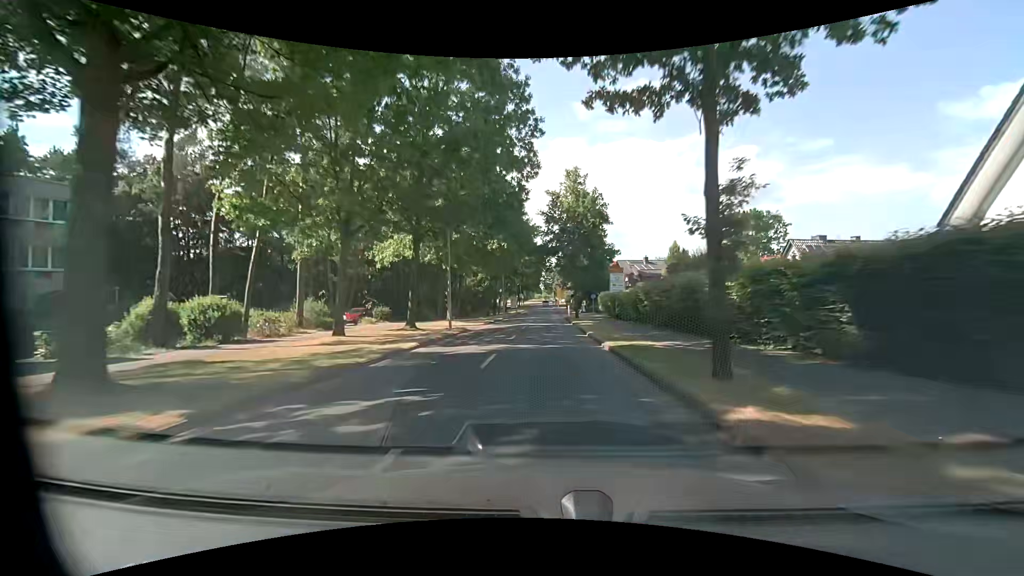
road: tertiary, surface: asphalt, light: Day
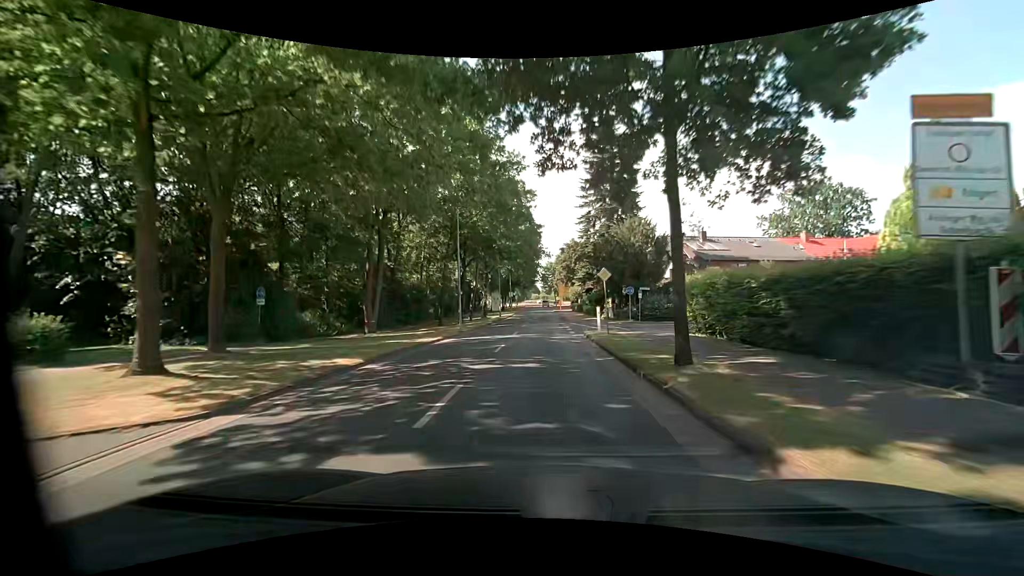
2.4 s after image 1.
(+0.2, +32.4) m; 0°
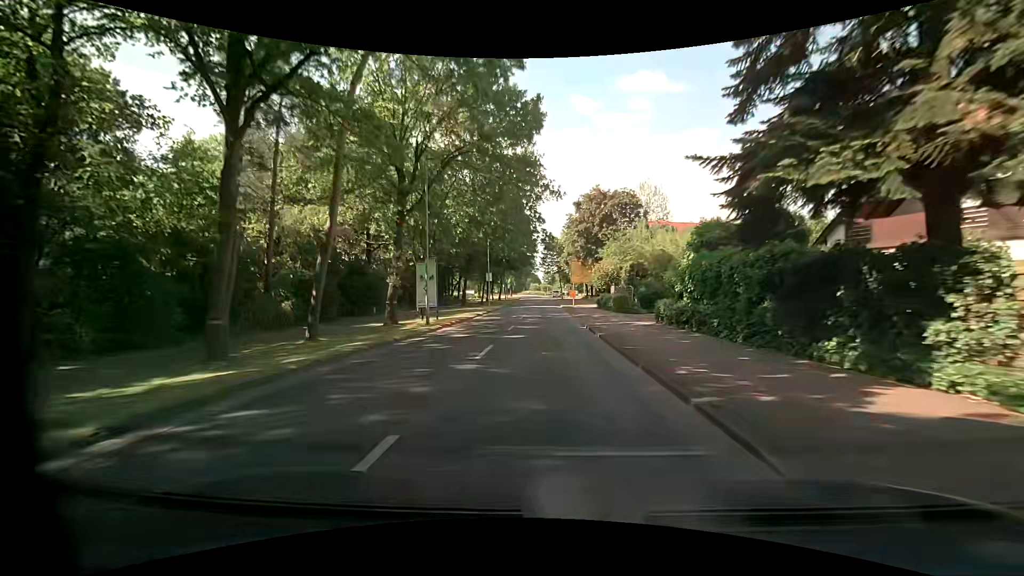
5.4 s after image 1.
(+0.3, +40.3) m; 0°
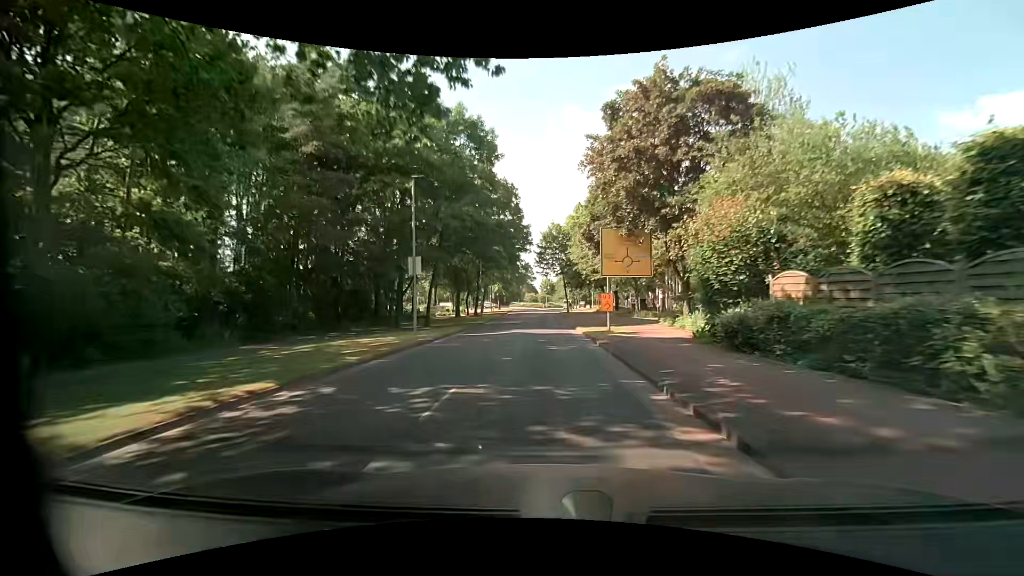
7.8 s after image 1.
(0.0, +32.2) m; +1°
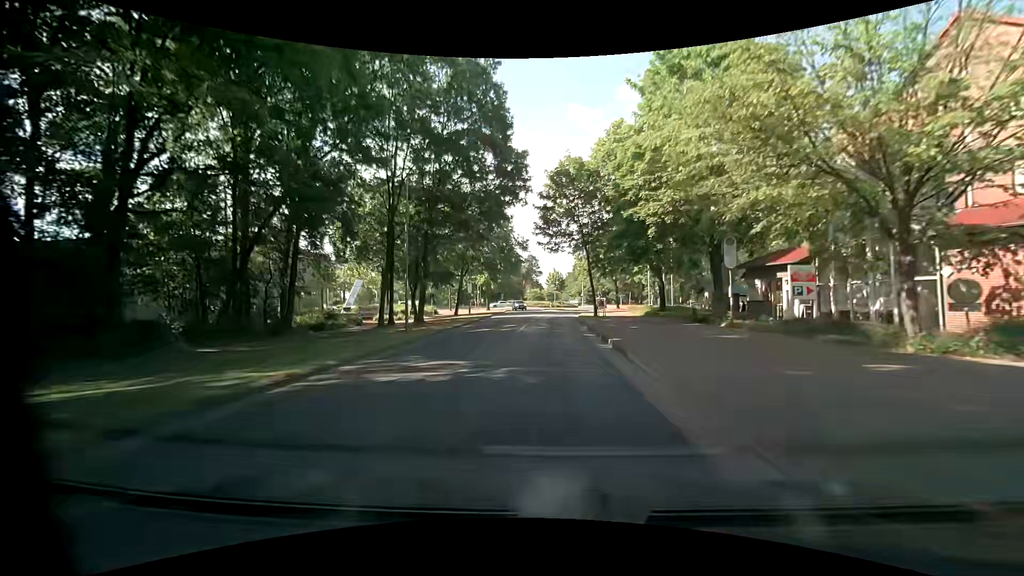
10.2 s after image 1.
(-0.4, +32.2) m; -1°
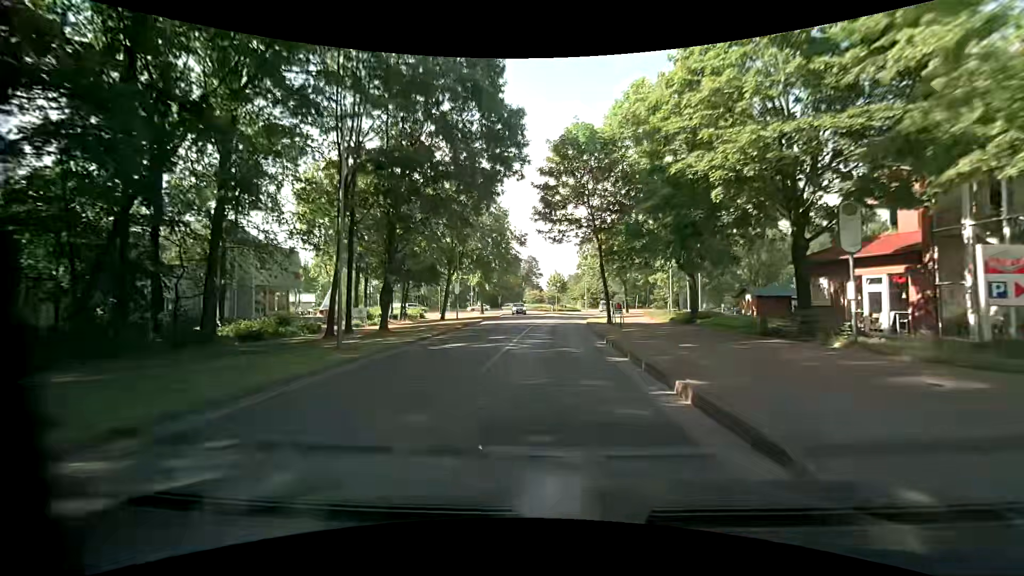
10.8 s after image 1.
(0.0, +8.0) m; 0°
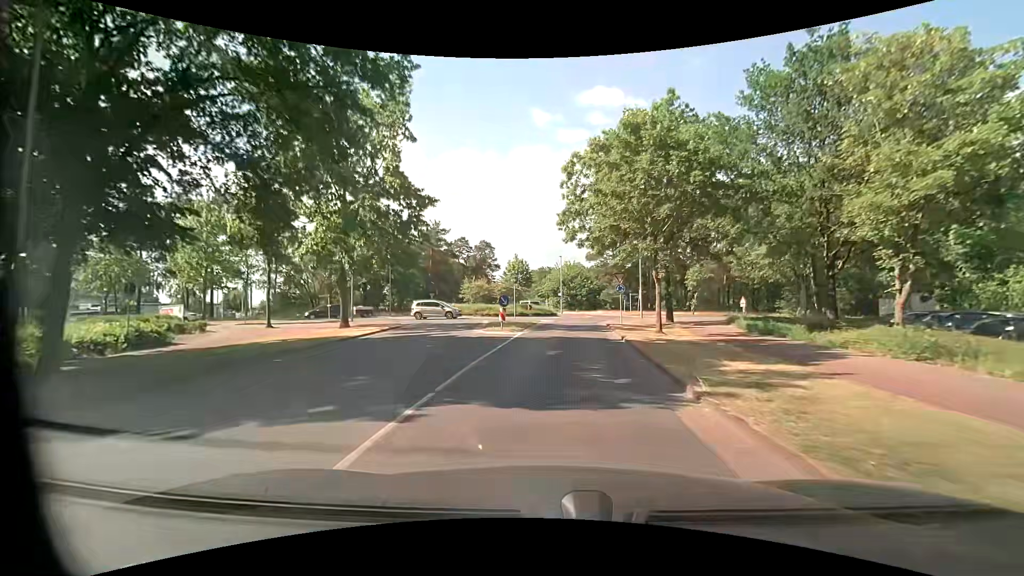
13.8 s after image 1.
(+0.5, +37.9) m; +4°
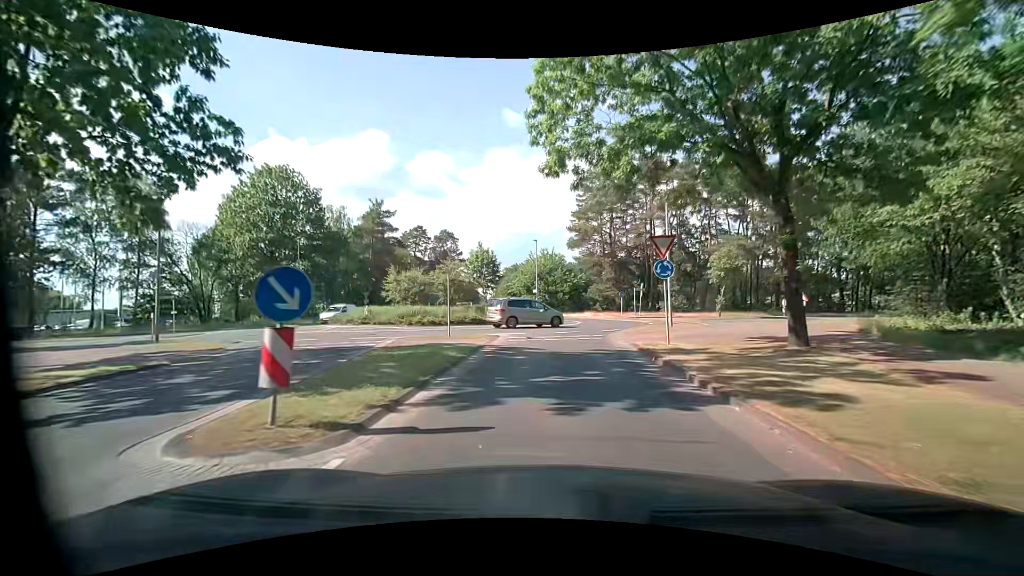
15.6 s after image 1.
(+0.5, +17.9) m; +3°
(0, +10) (+1, +20) (+2, +30) (+3, +40) (-1, +49) (-8, +56) (-11, +65) (-12, +75) (-13, +85) (-13, +95) m
